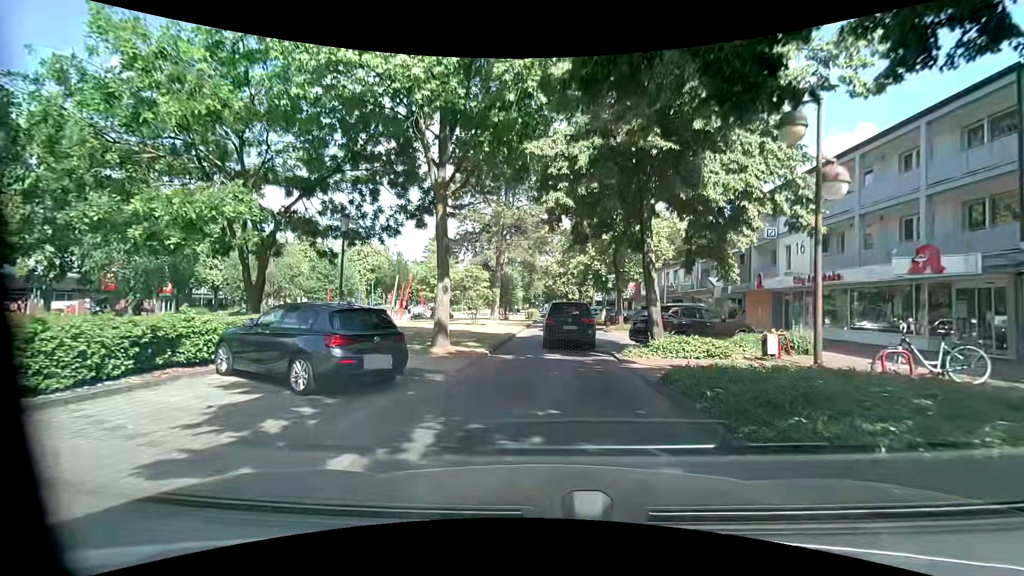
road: residential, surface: asphalt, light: Day
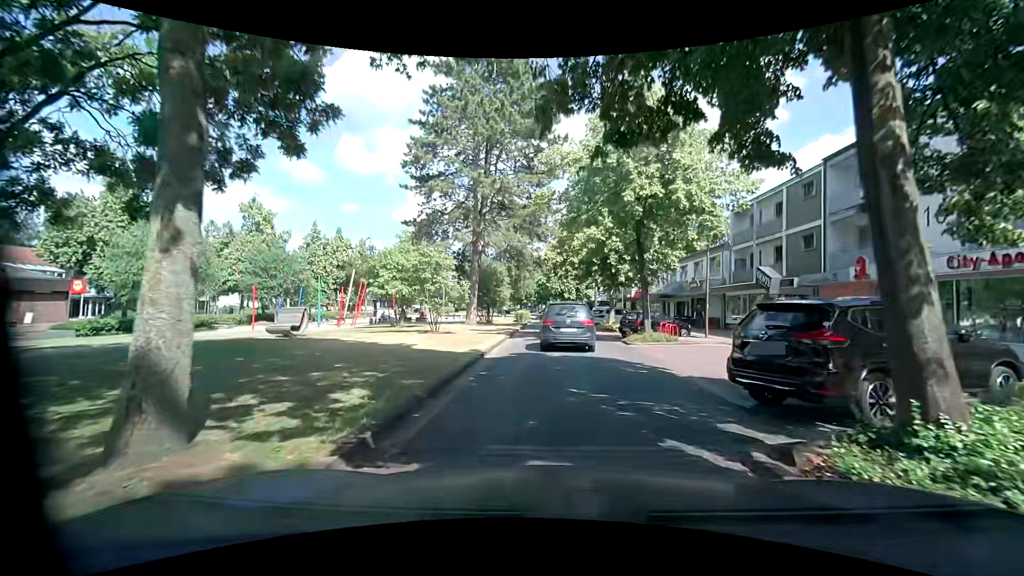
(+0.2, +10.3) m; +1°
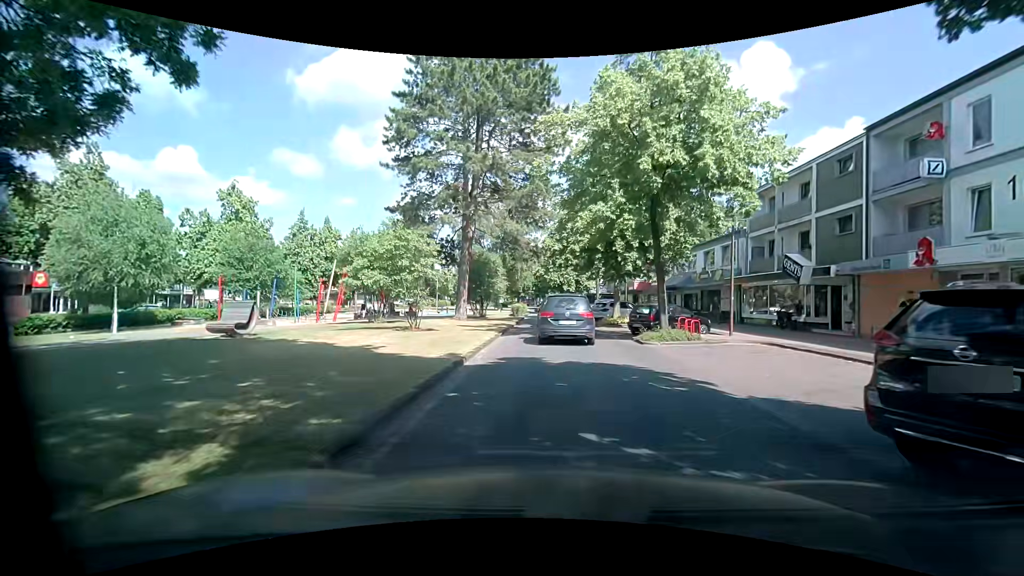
(0.0, +3.4) m; +1°
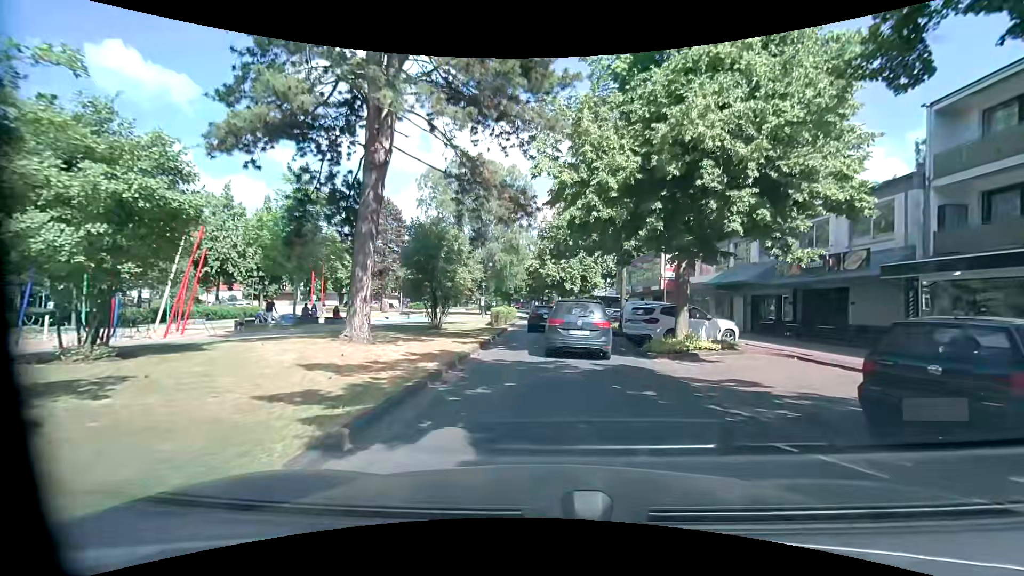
(0.0, +16.2) m; 0°
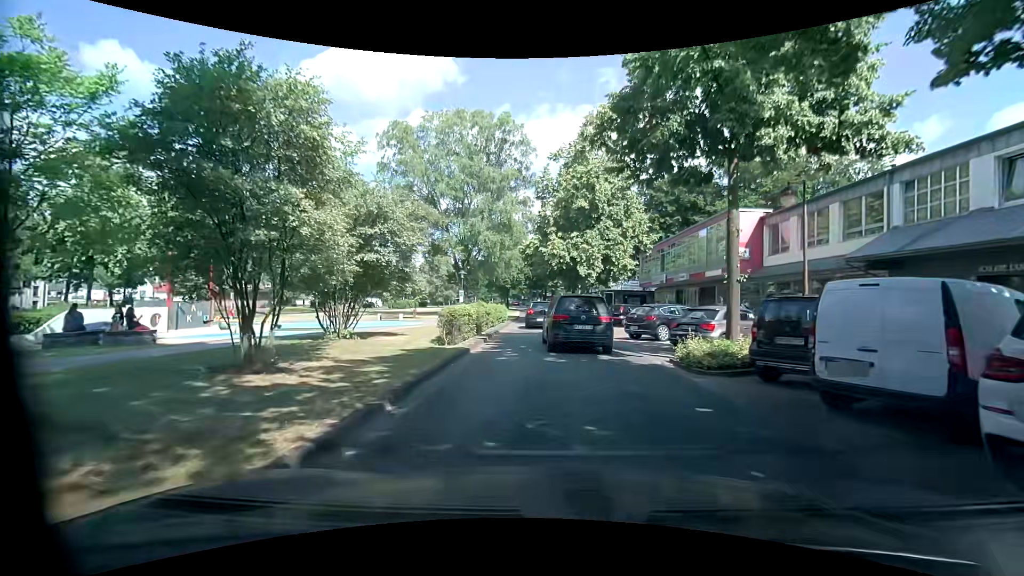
(0.0, +15.9) m; -1°
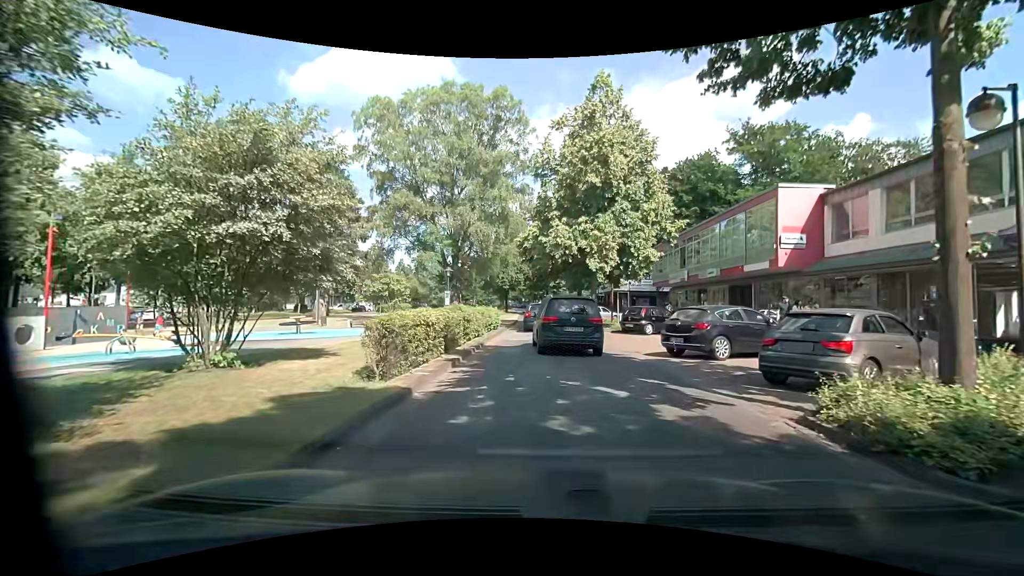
(0.0, +6.2) m; 0°
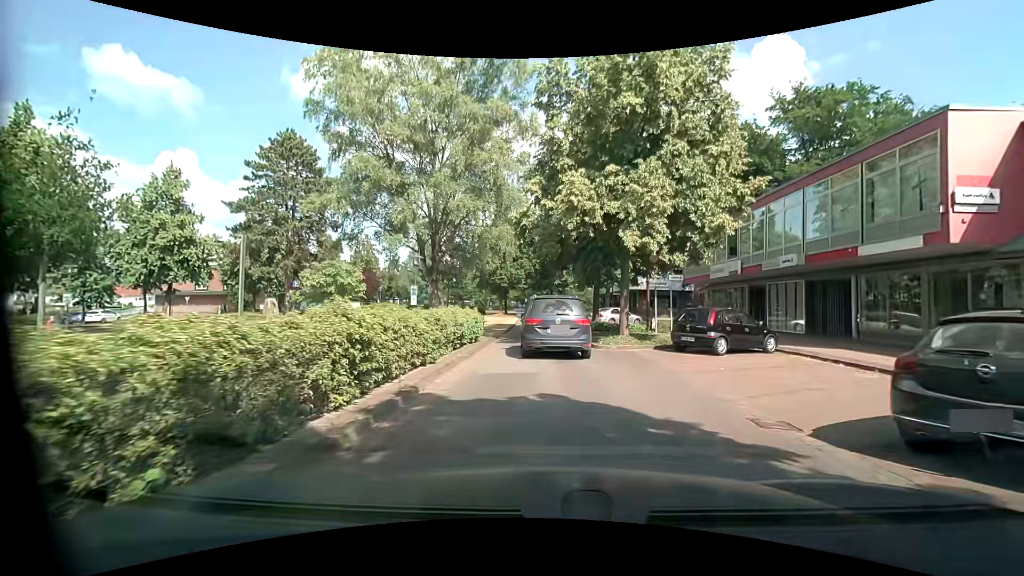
(0.0, +9.5) m; +1°
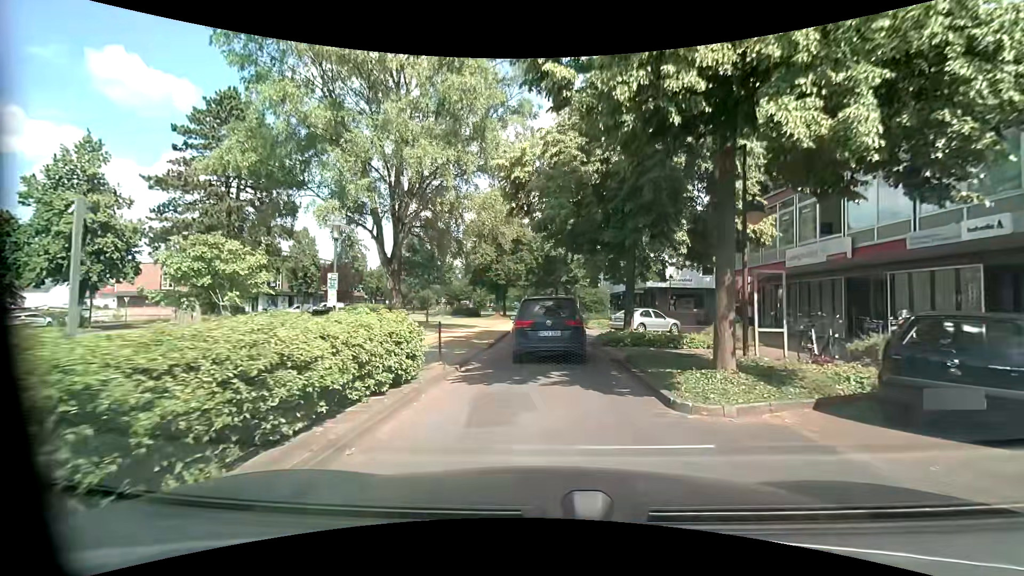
(-0.2, +9.7) m; -1°
(0, +10) (0, +20) (0, +30) (0, +40) (0, +50) (-1, +60) (-1, +70) (-2, +80) (-2, +90) (-3, +100) m
